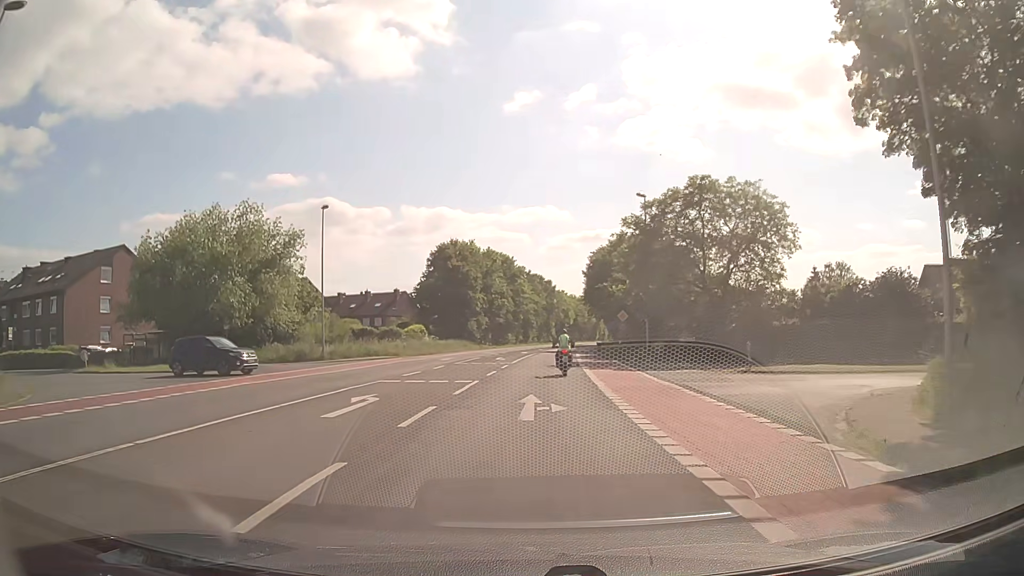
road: secondary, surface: asphalt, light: Day
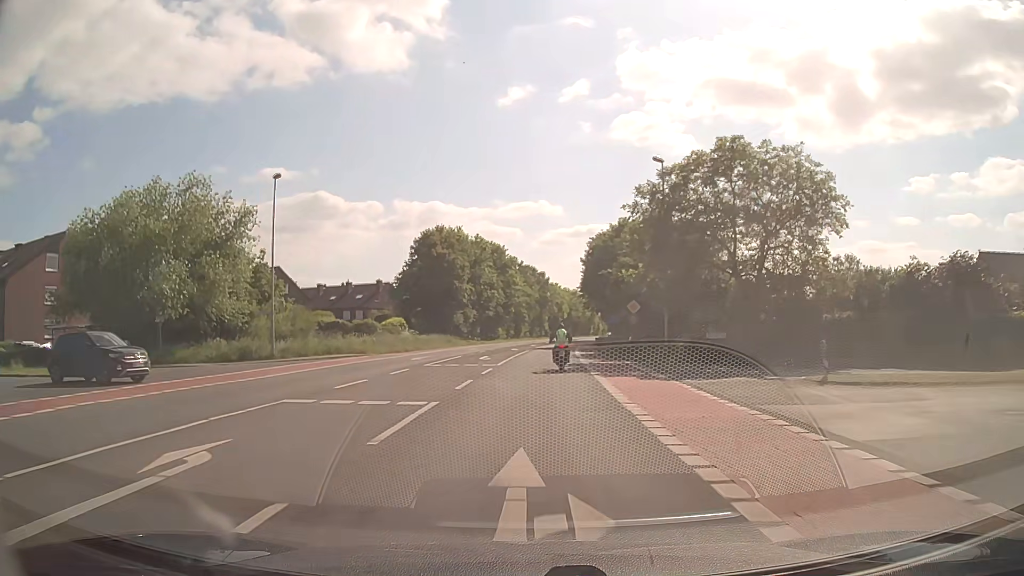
(+0.1, +7.9) m; 0°
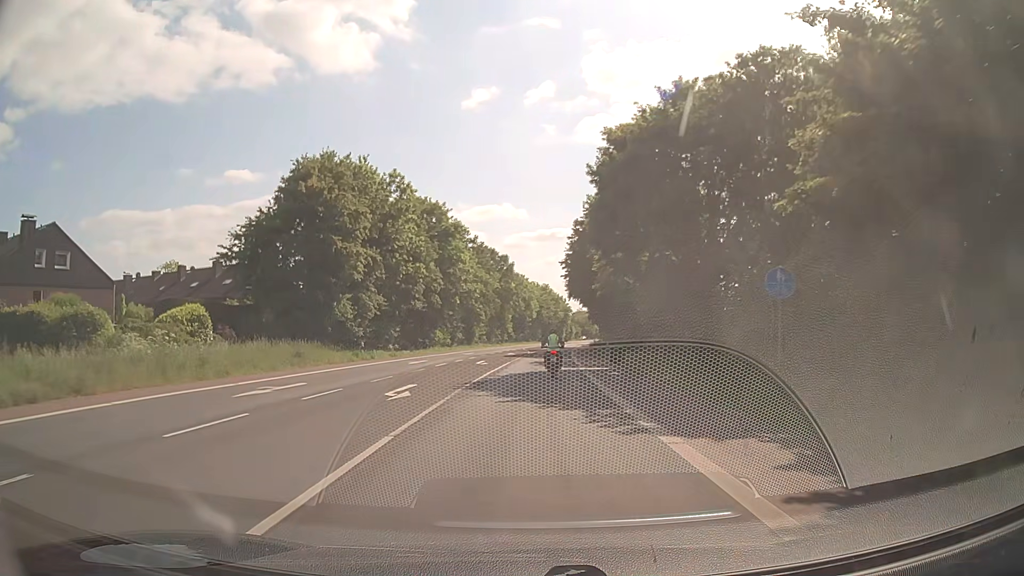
(+1.3, +39.3) m; +3°
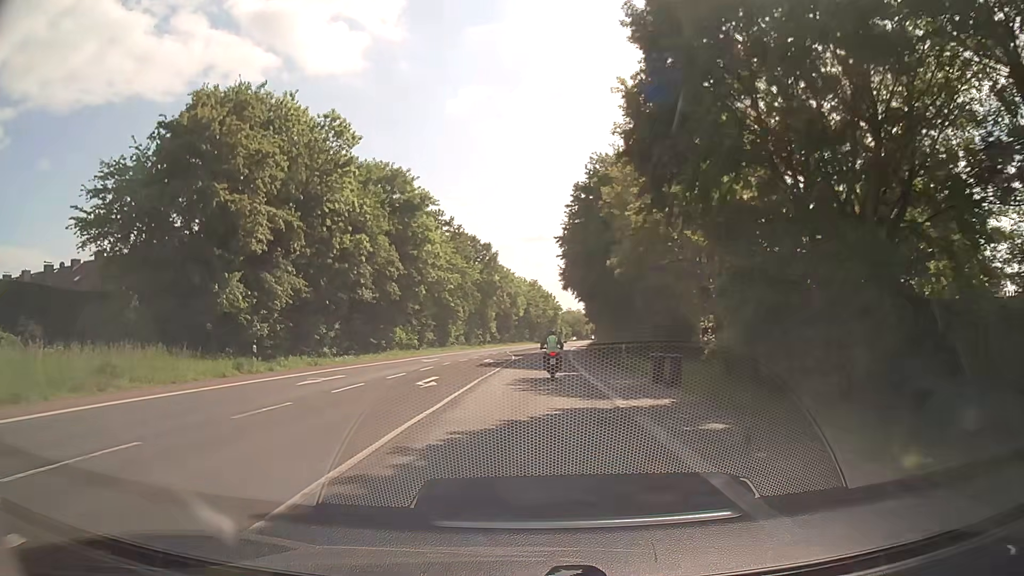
(+0.2, +15.6) m; +1°
(0, +10) (0, +20) (+1, +30) (+1, +40) (+1, +50) (+2, +60) (+3, +70) (+3, +80) (+4, +90) (+5, +100) m
